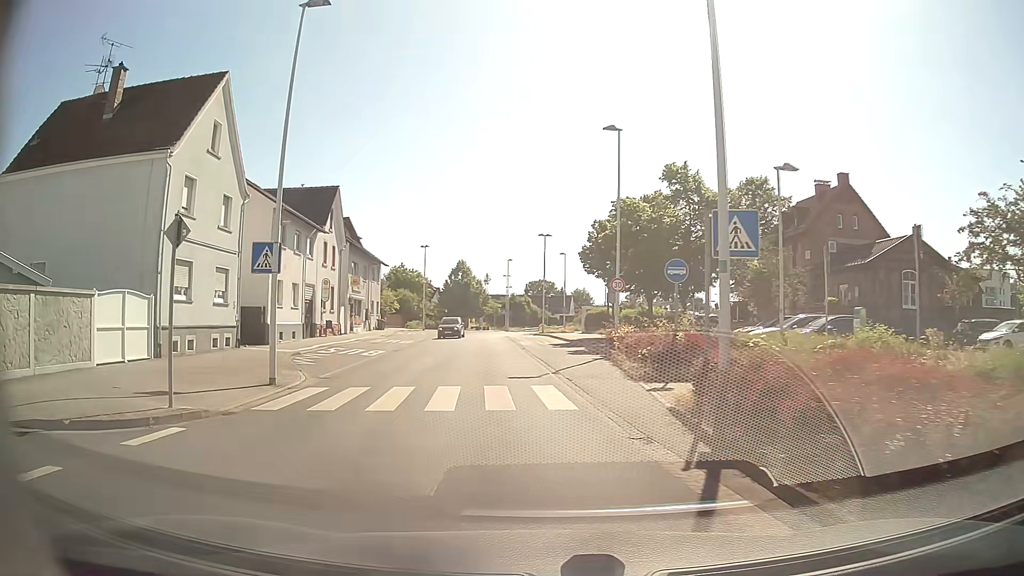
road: tertiary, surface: asphalt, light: Day
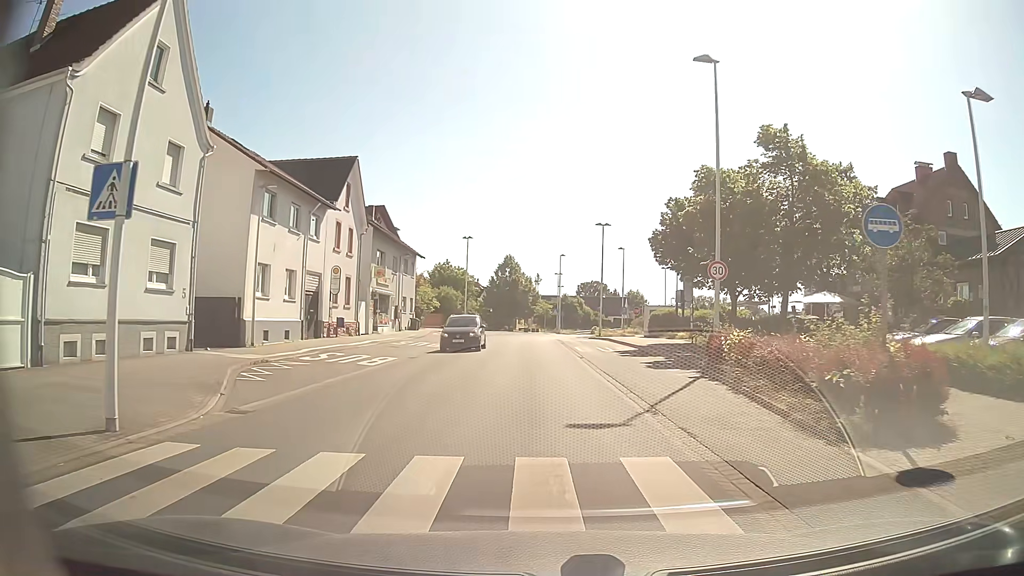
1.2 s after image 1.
(-0.4, +8.4) m; -4°
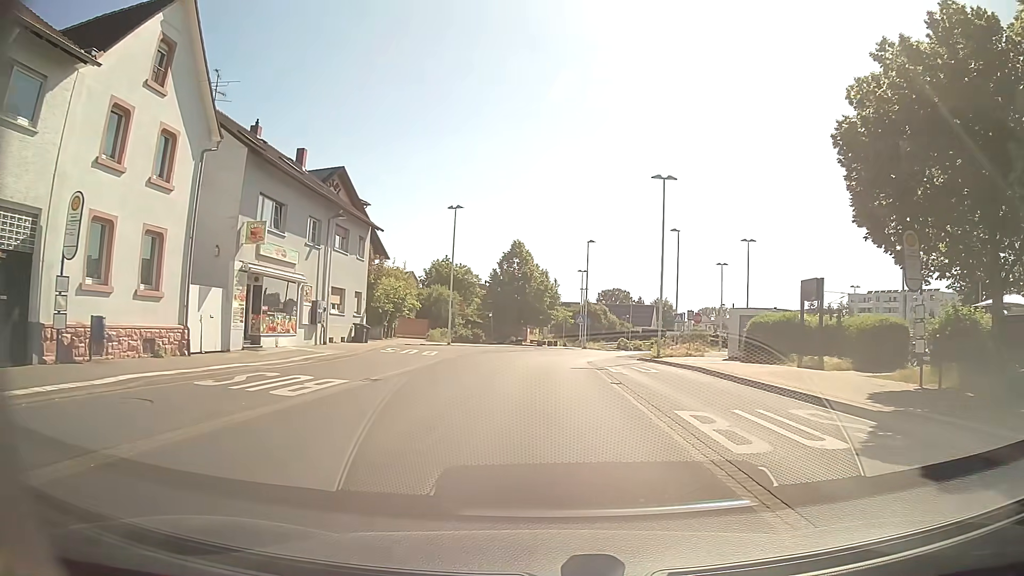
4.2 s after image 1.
(-0.4, +22.5) m; -1°
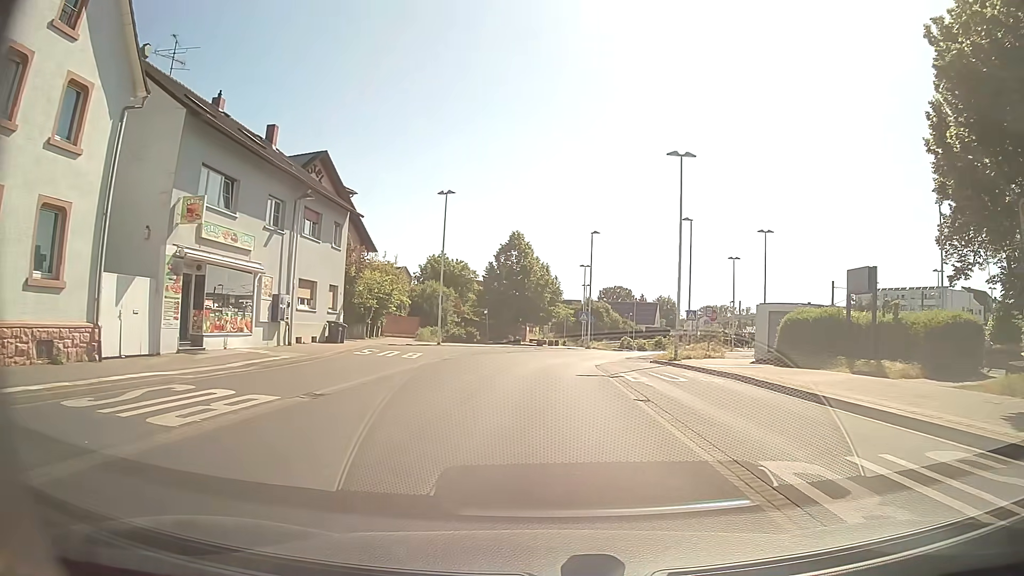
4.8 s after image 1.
(0.0, +4.7) m; 0°
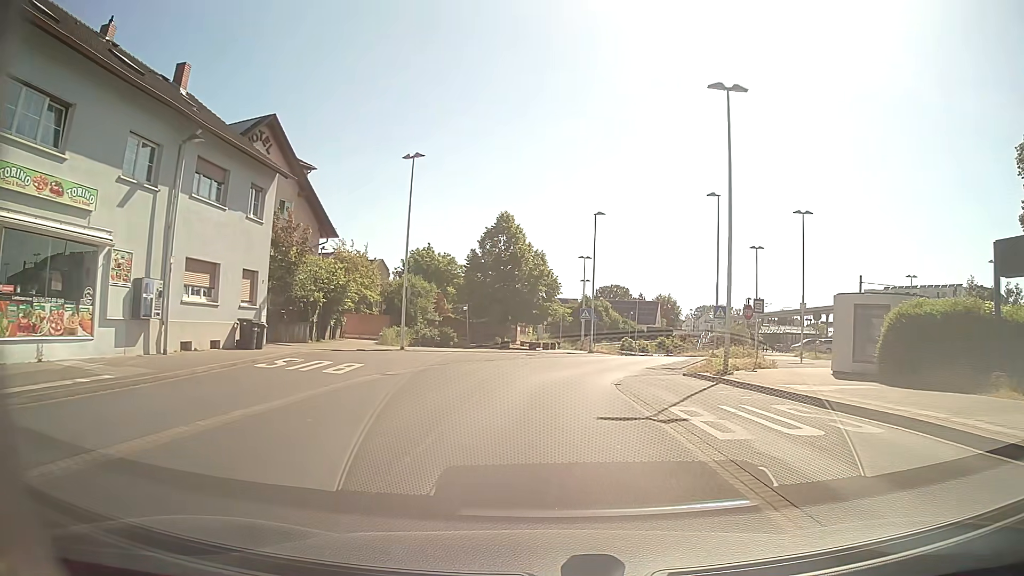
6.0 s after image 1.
(0.0, +9.5) m; 0°
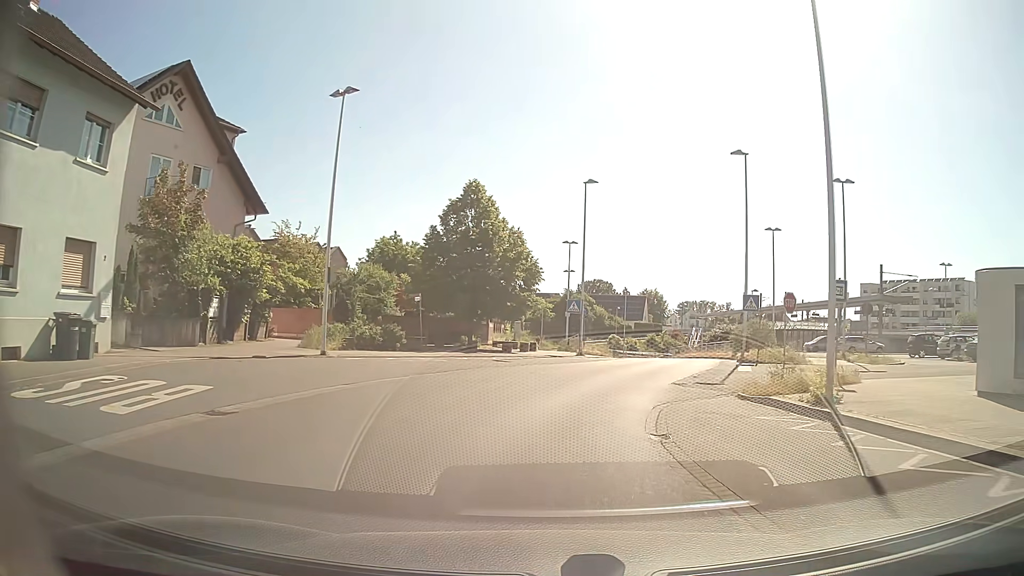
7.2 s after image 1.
(+0.2, +9.4) m; +2°
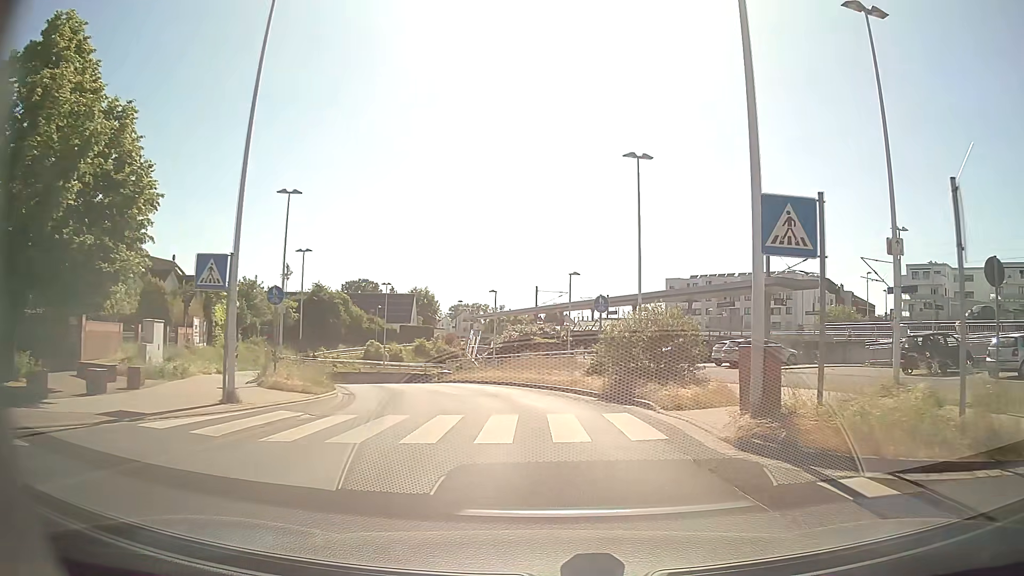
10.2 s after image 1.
(+3.1, +22.9) m; +19°
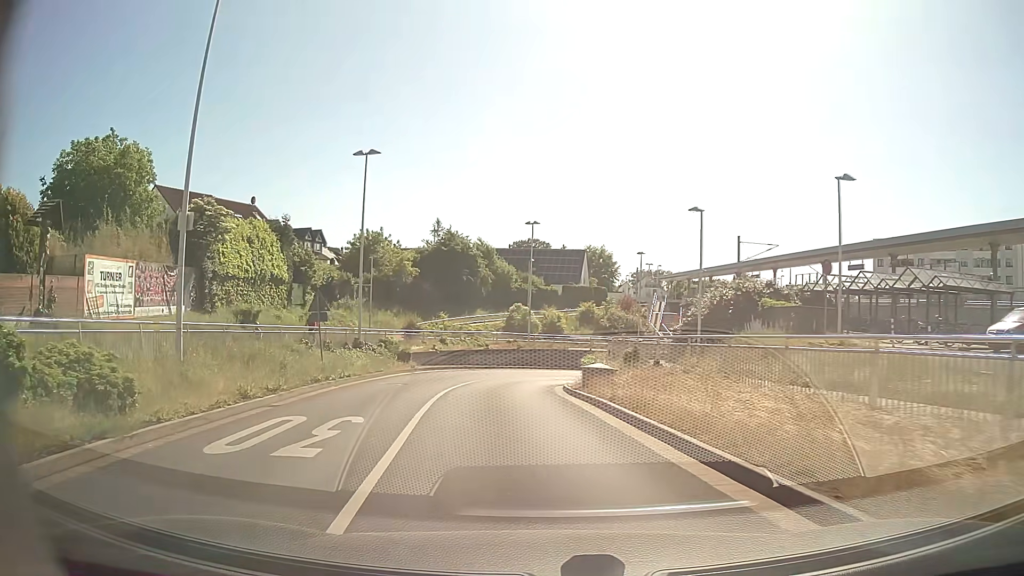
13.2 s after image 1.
(-2.3, +22.5) m; -16°
